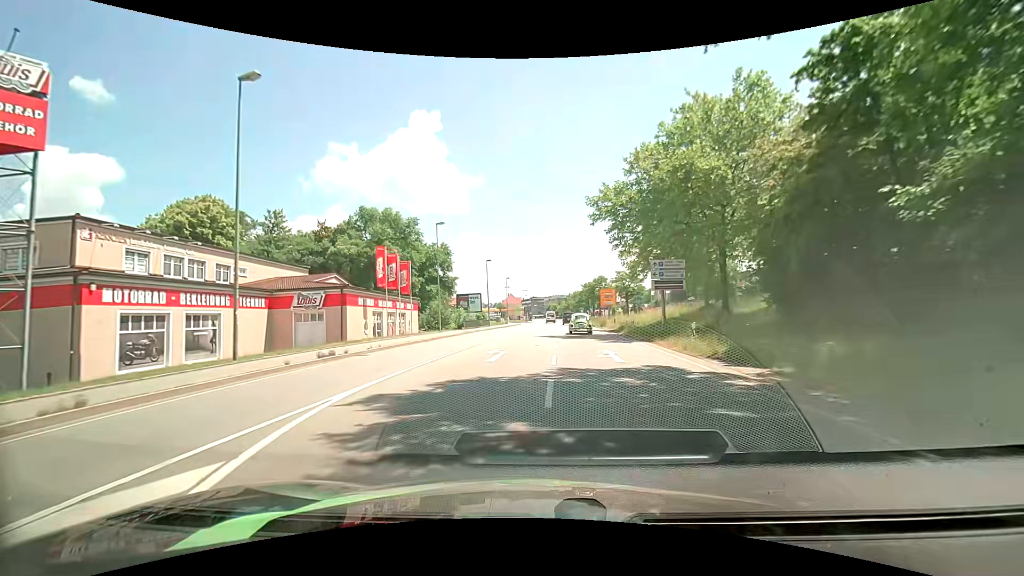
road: primary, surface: asphalt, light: Day
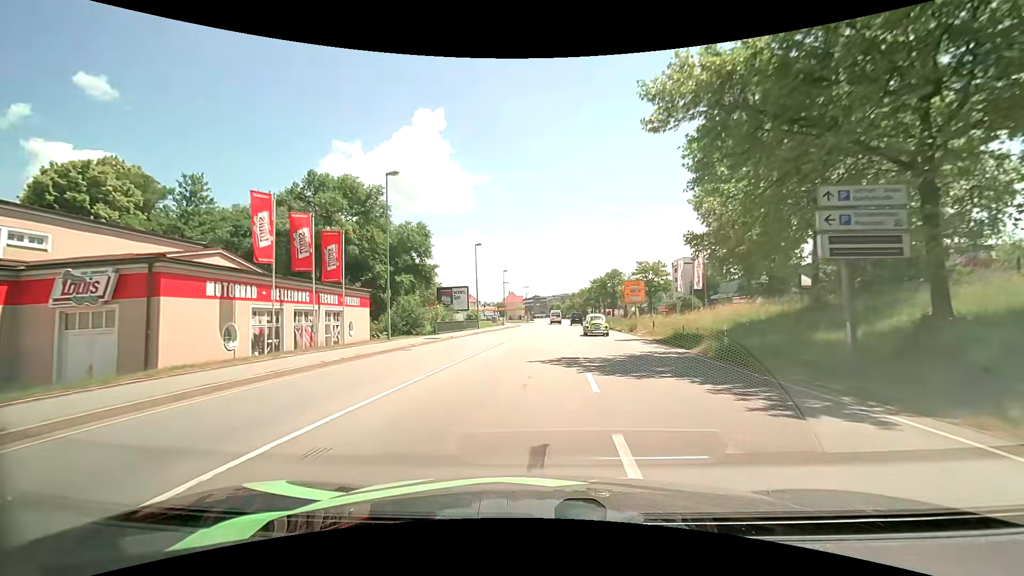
(+0.1, +16.5) m; +1°
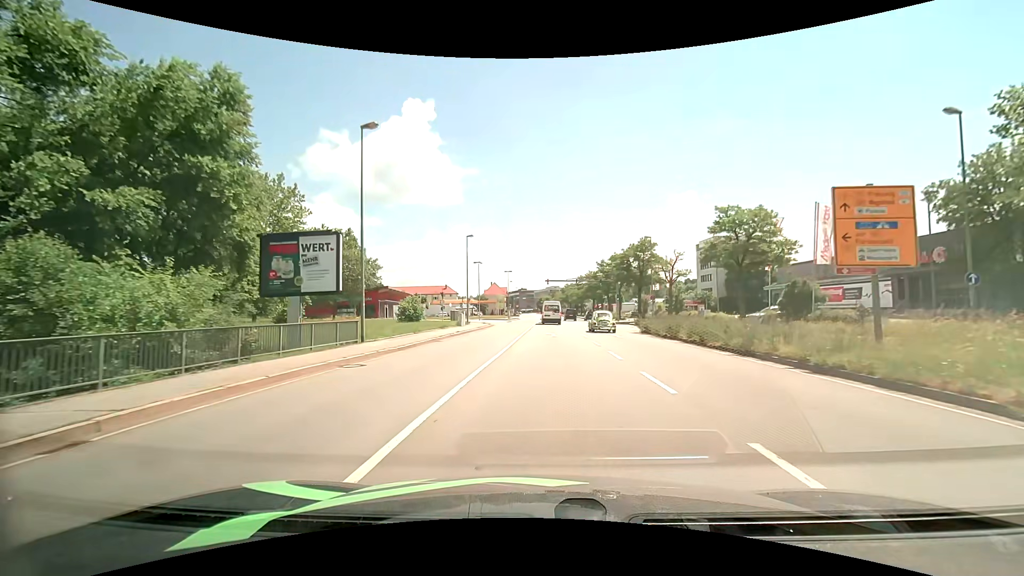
(-0.1, +36.0) m; +1°
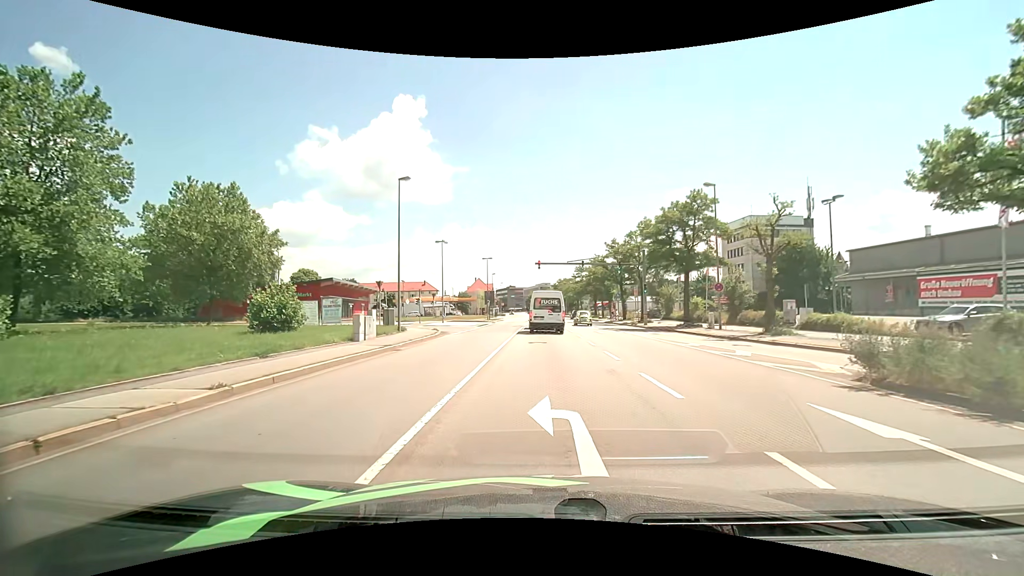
(+0.3, +23.8) m; +1°
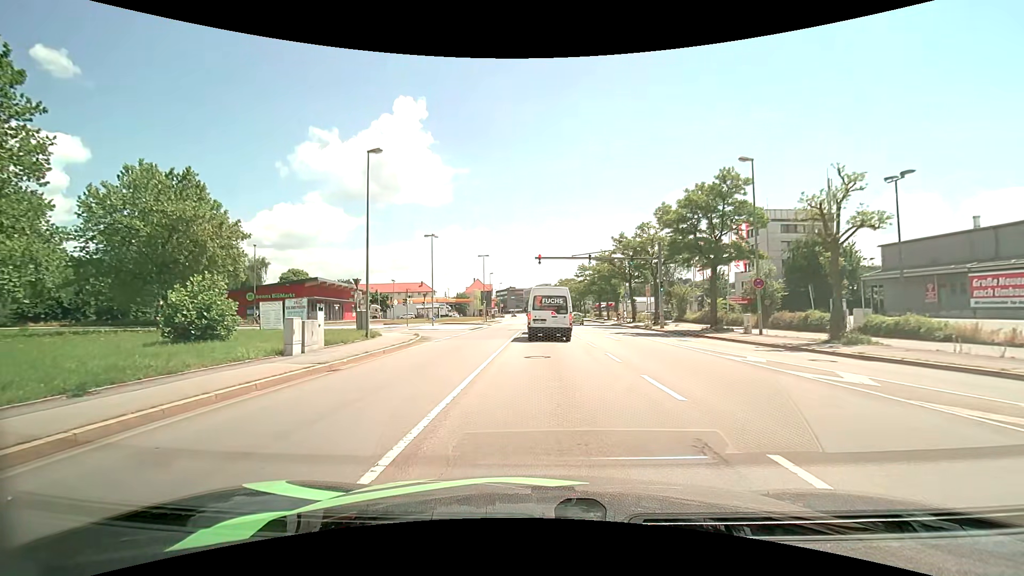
(0.0, +5.9) m; 0°
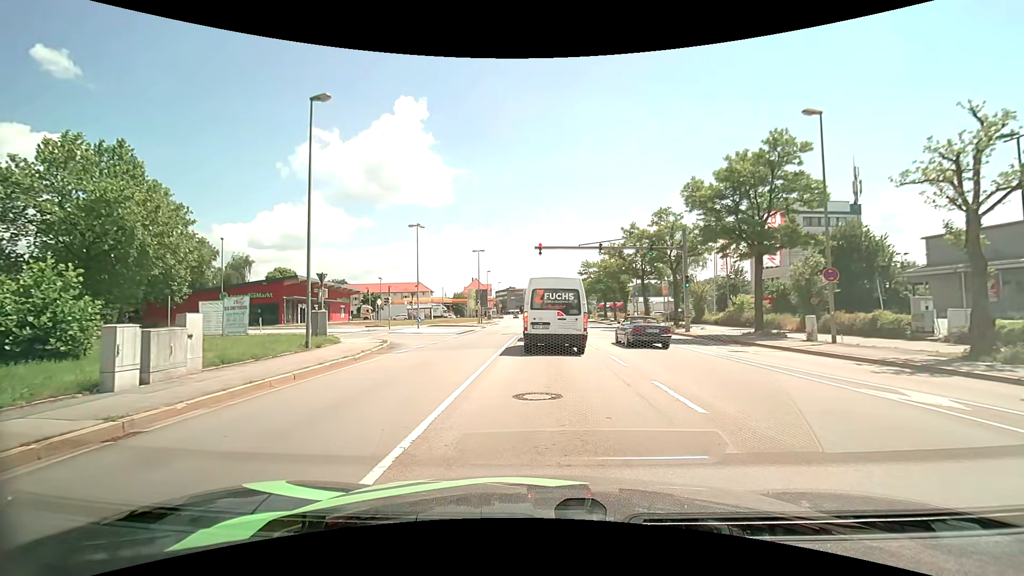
(0.0, +6.7) m; 0°
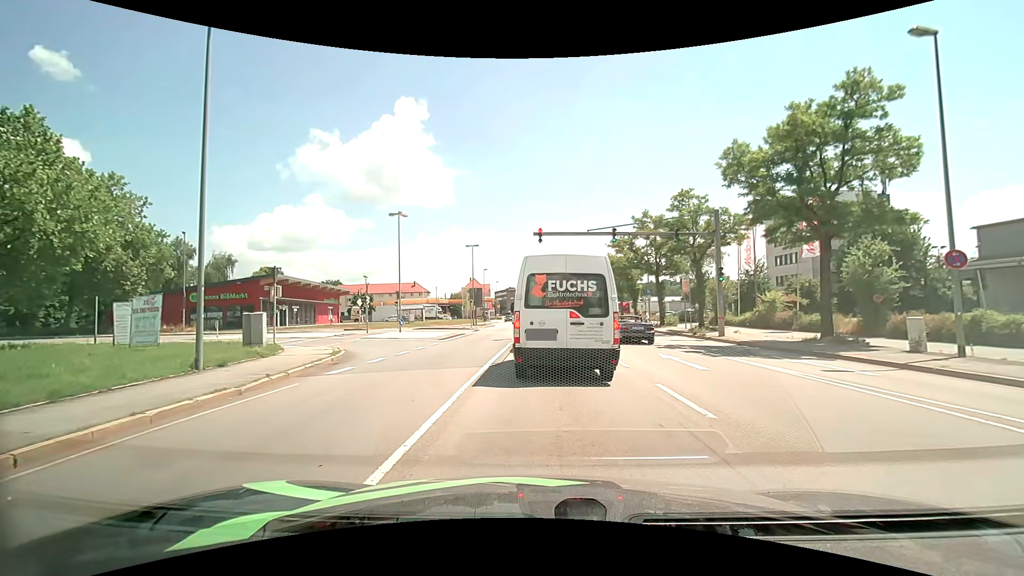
(0.0, +6.2) m; -1°
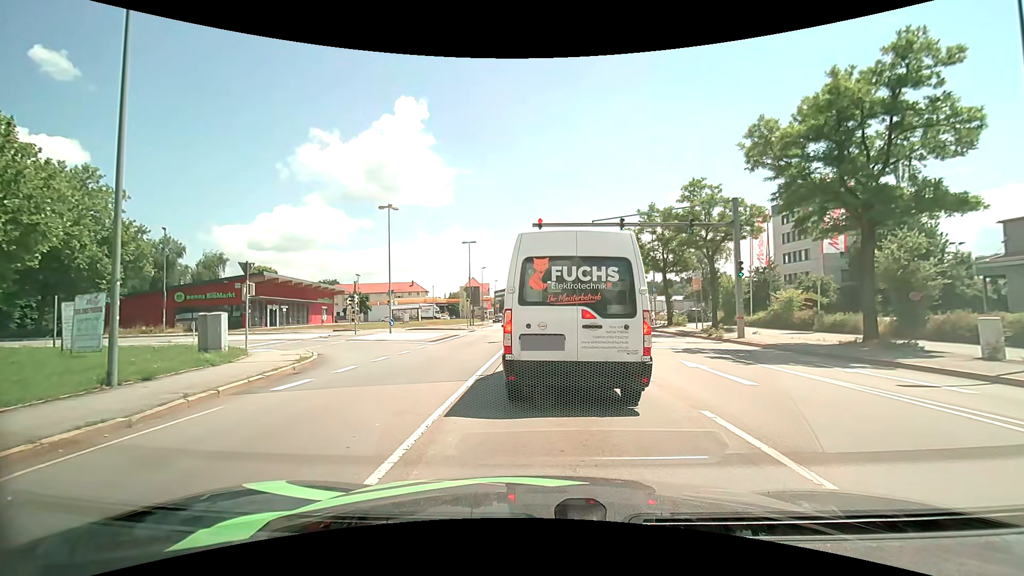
(0.0, +2.6) m; +2°
(0, +10) (0, +20) (-1, +30) (-4, +39) (-12, +45) (-22, +46) (-32, +43) (-41, +39) (-49, +33) (-56, +27) m
